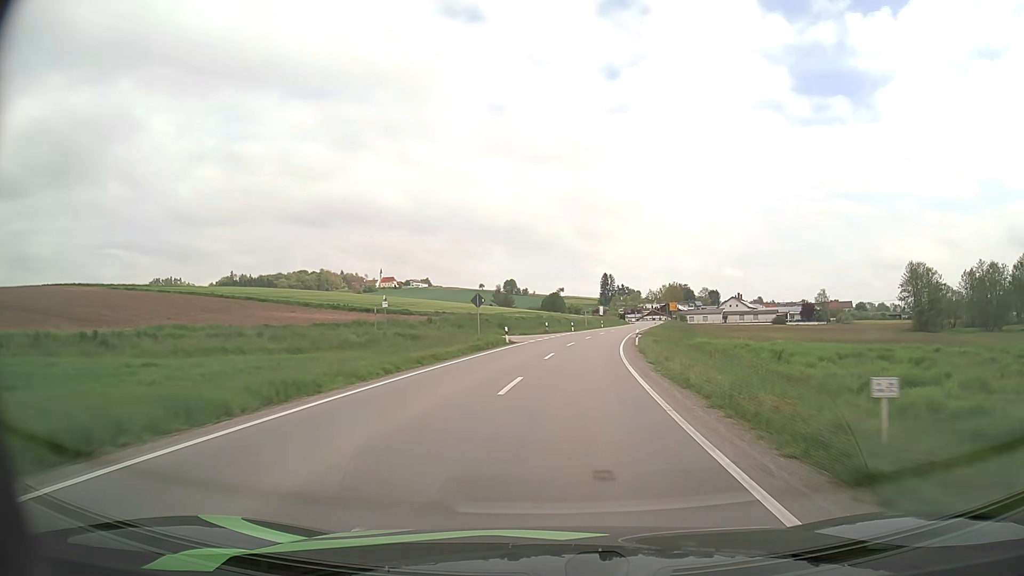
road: secondary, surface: asphalt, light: Day
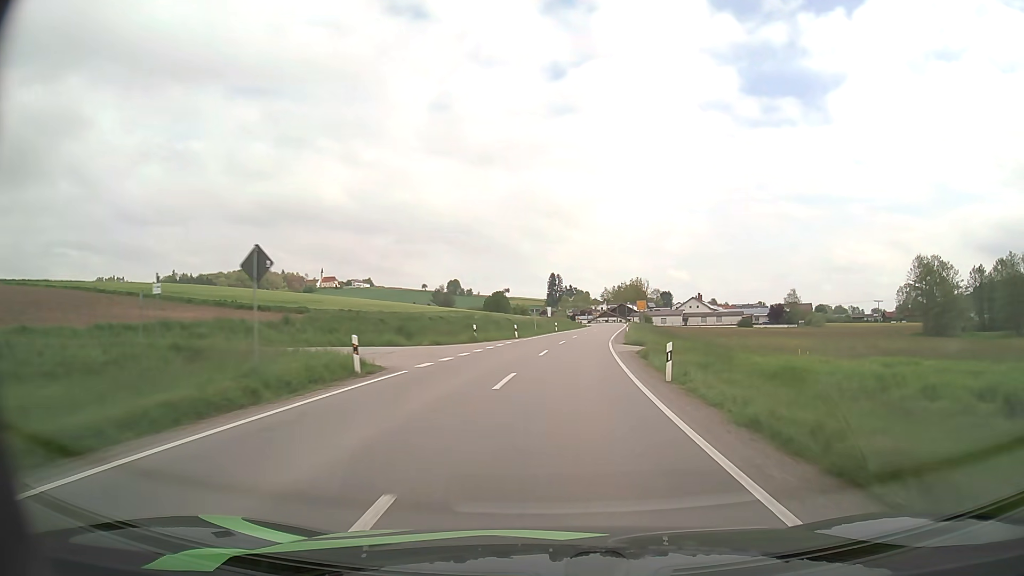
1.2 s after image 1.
(+0.9, +23.2) m; +5°
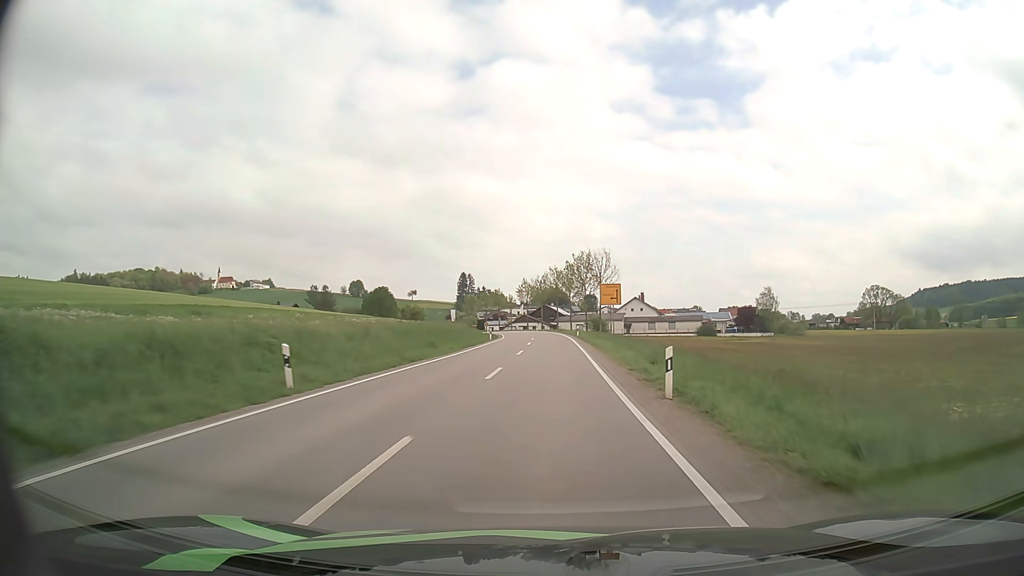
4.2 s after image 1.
(+4.2, +56.9) m; +7°
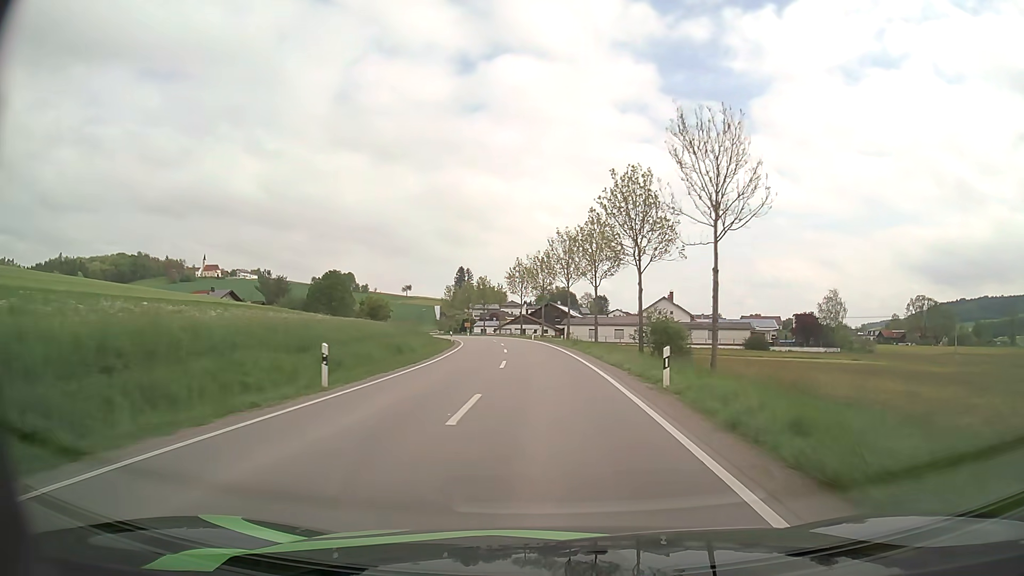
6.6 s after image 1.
(+0.1, +43.1) m; -1°
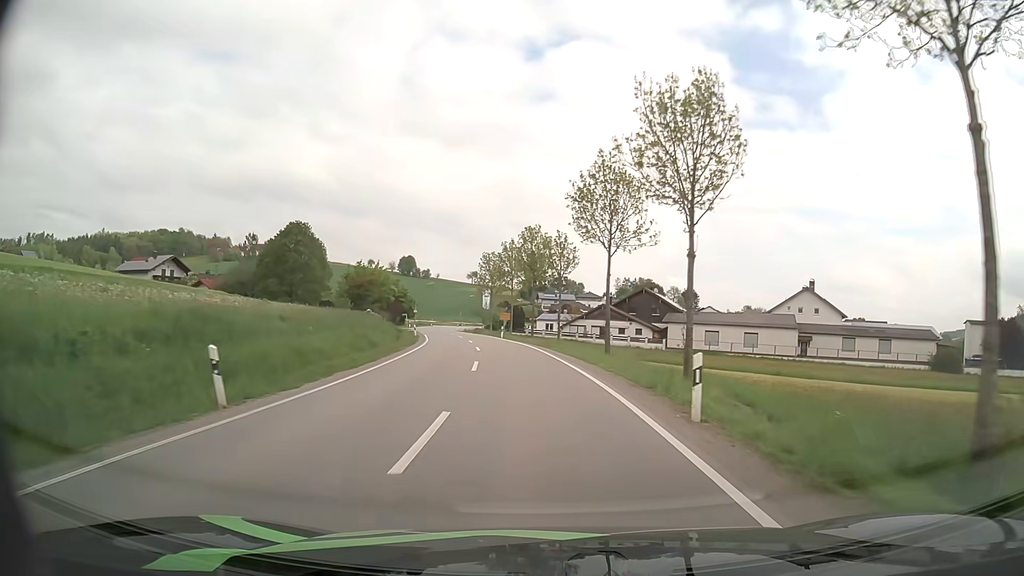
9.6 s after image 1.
(-2.2, +51.2) m; -6°
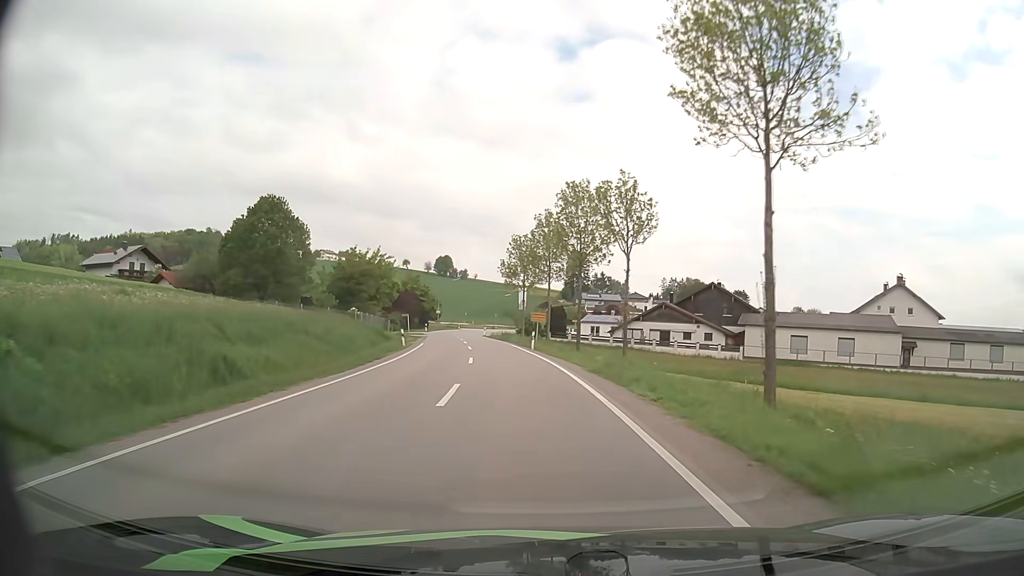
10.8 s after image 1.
(-0.6, +19.2) m; -4°
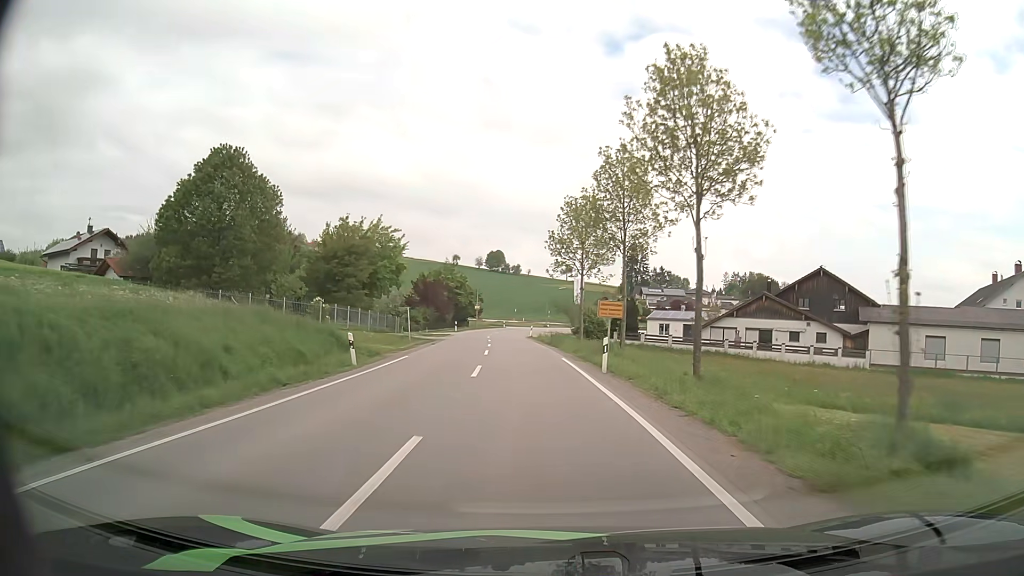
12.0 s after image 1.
(-0.7, +19.0) m; -4°
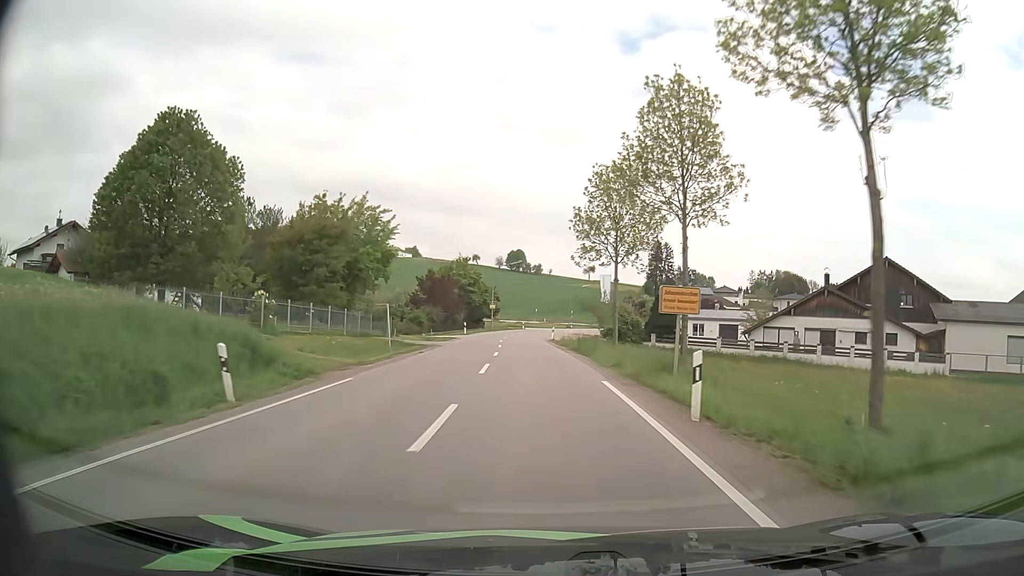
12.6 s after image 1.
(-0.2, +9.6) m; -2°
(0, +10) (0, +20) (-1, +30) (-1, +40) (-2, +50) (-2, +60) (-1, +70) (0, +80) (+1, +90) (+3, +100) m
